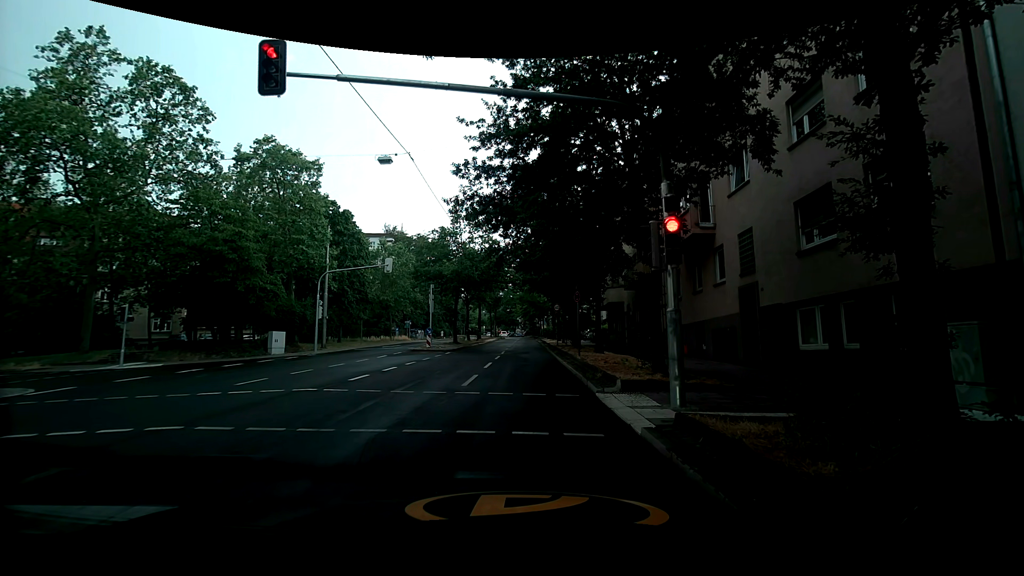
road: secondary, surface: asphalt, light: Day
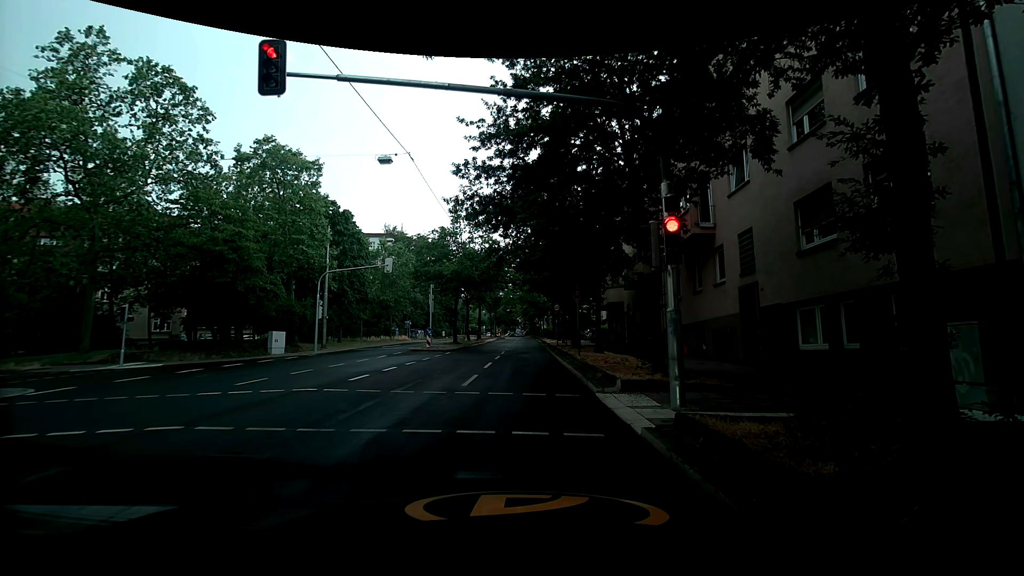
(0.0, 0.0) m; 0°
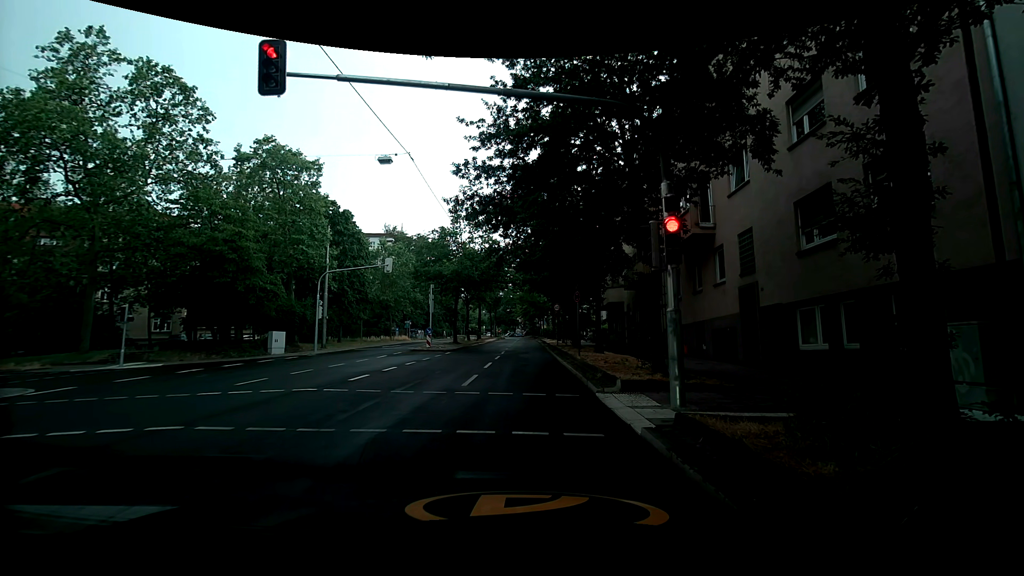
(0.0, 0.0) m; 0°
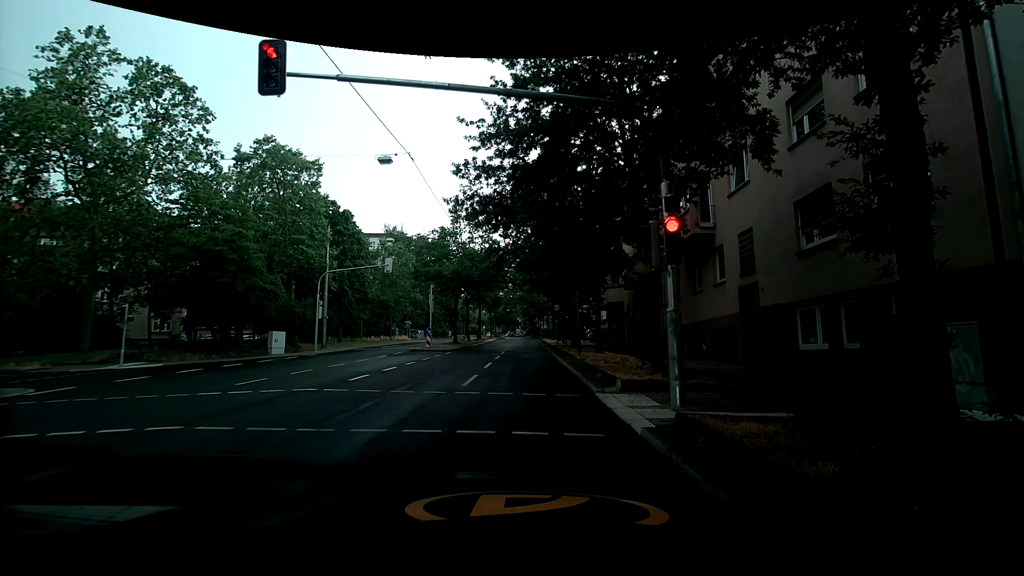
(0.0, 0.0) m; 0°
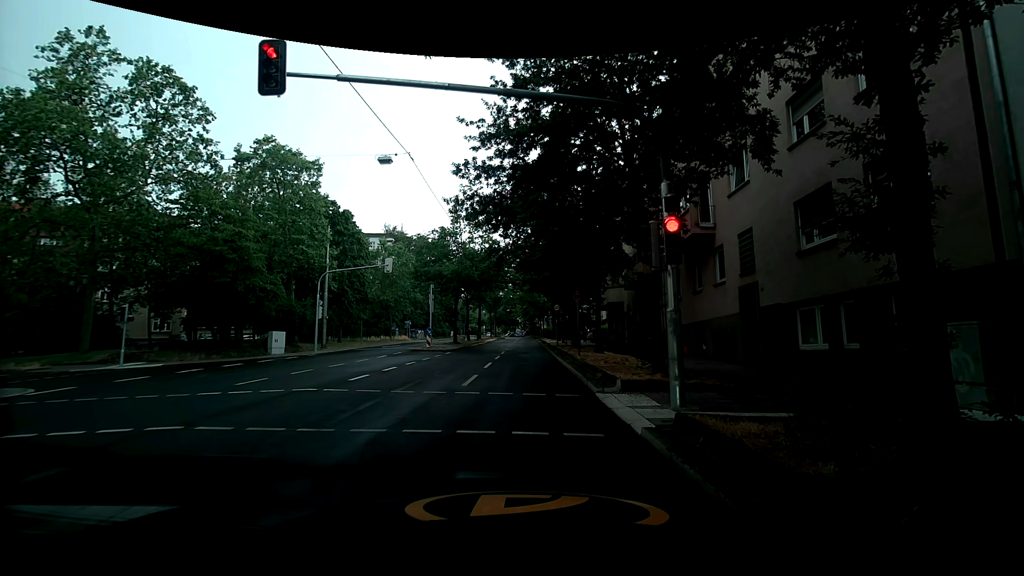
(0.0, 0.0) m; 0°
